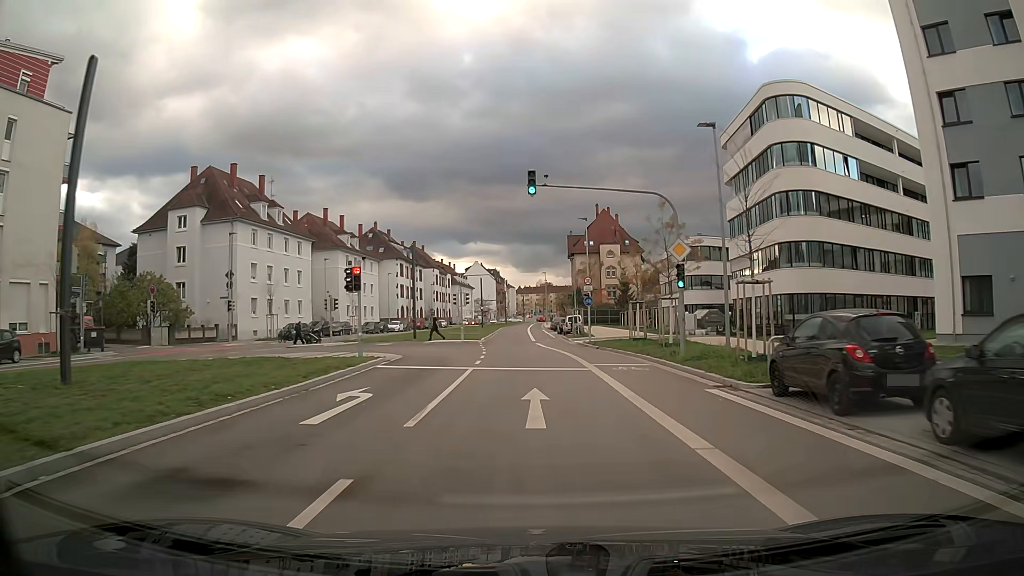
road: secondary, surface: asphalt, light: Day
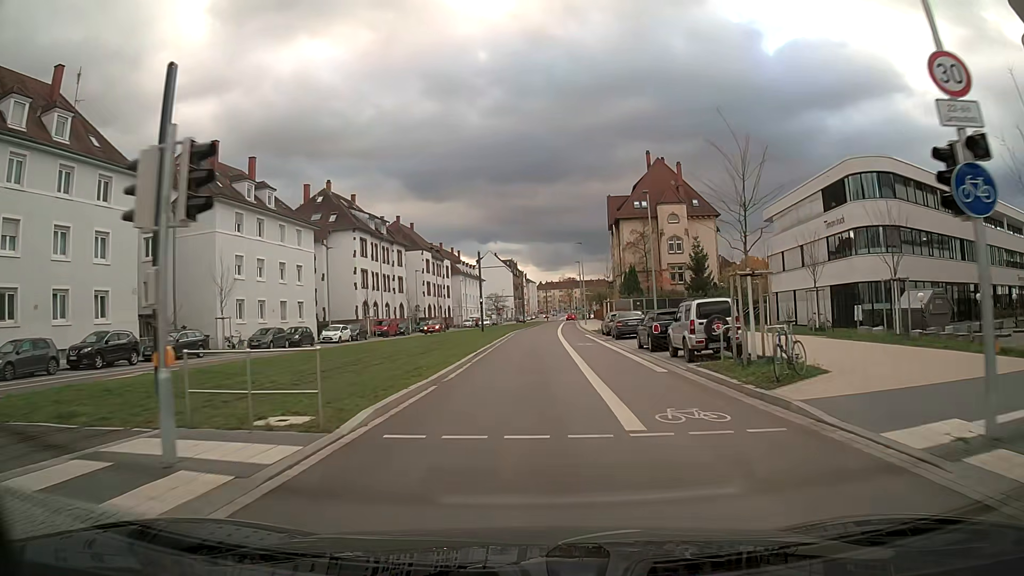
(-0.5, +38.0) m; -1°
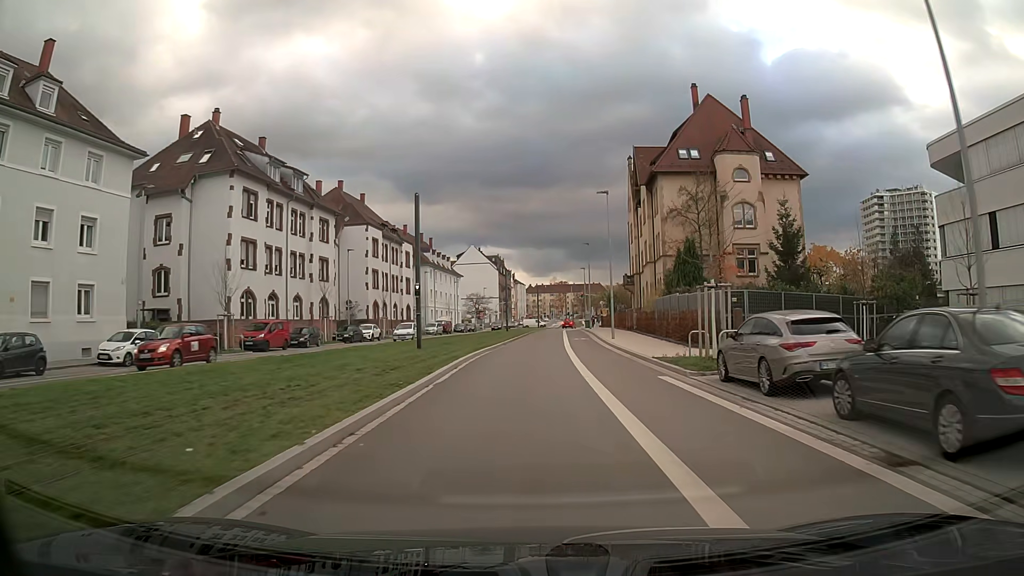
(+0.2, +29.5) m; +1°
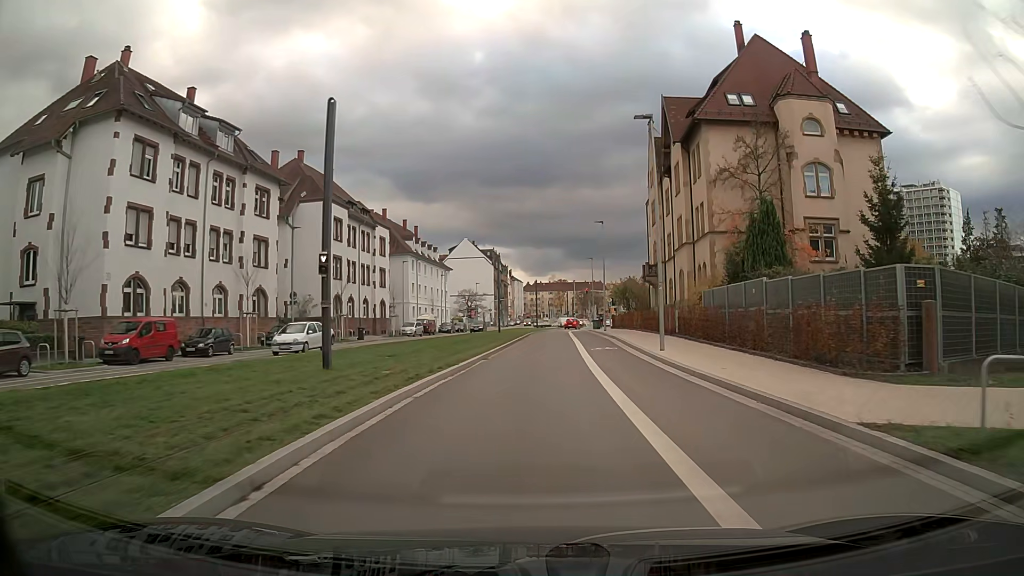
(+0.1, +14.2) m; +1°
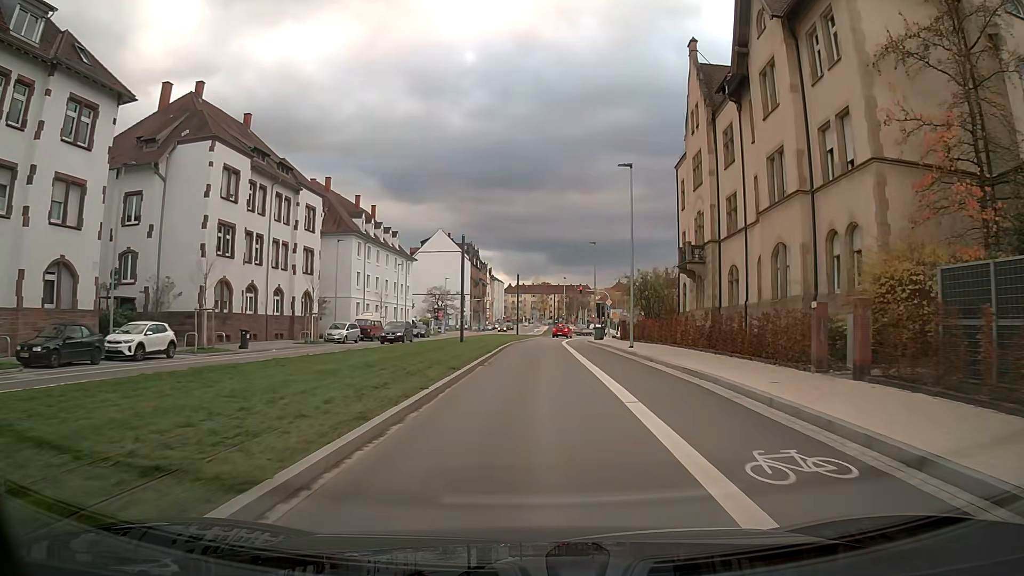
(+0.2, +20.5) m; +1°
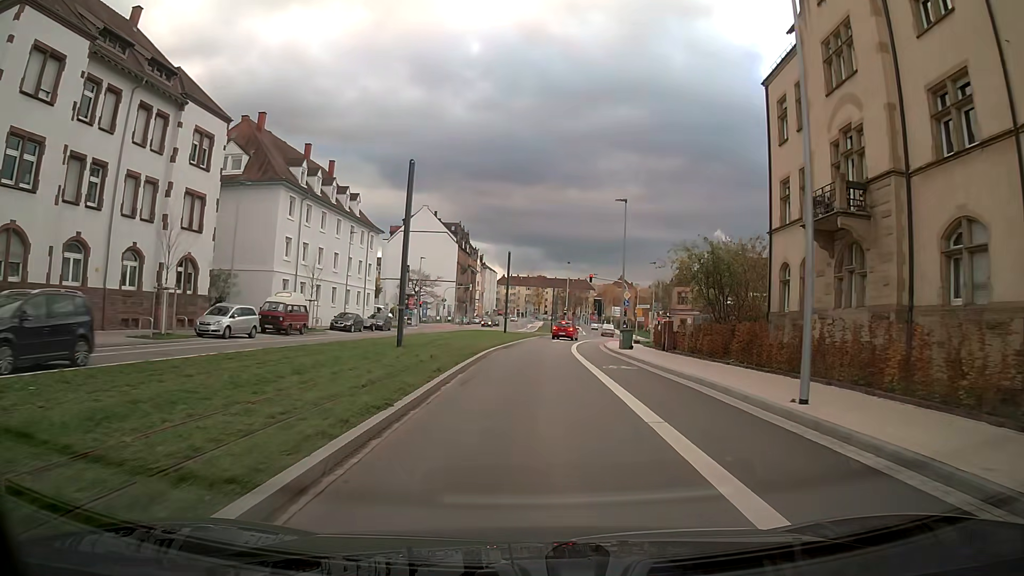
(+0.1, +19.4) m; +1°
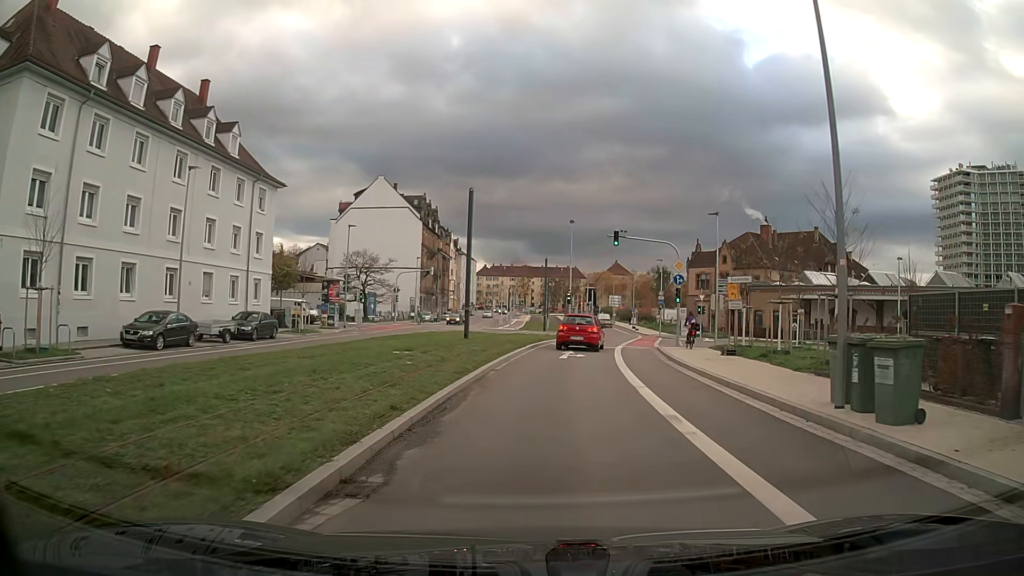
(+0.3, +26.5) m; +2°
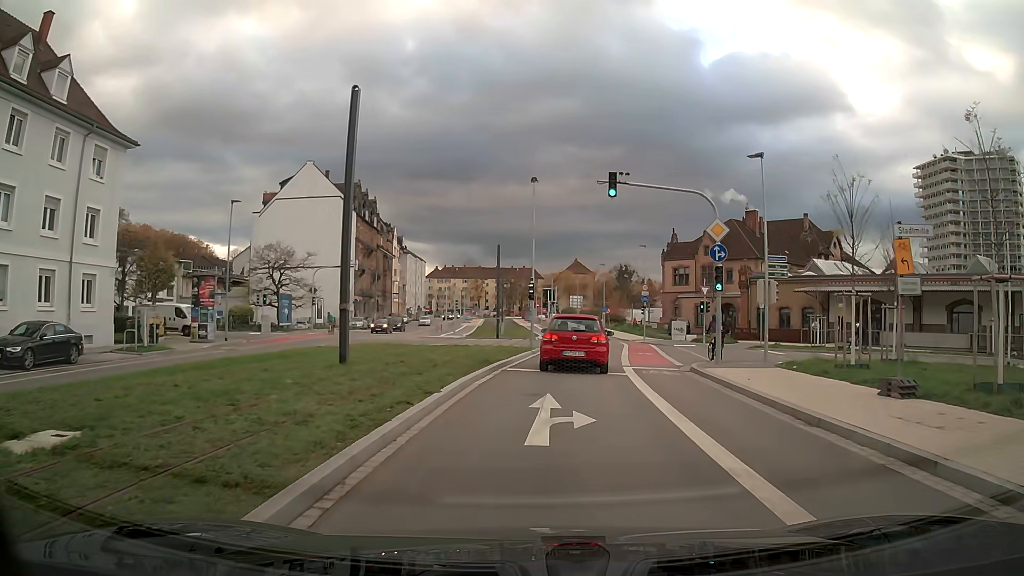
(+0.4, +14.9) m; +4°
